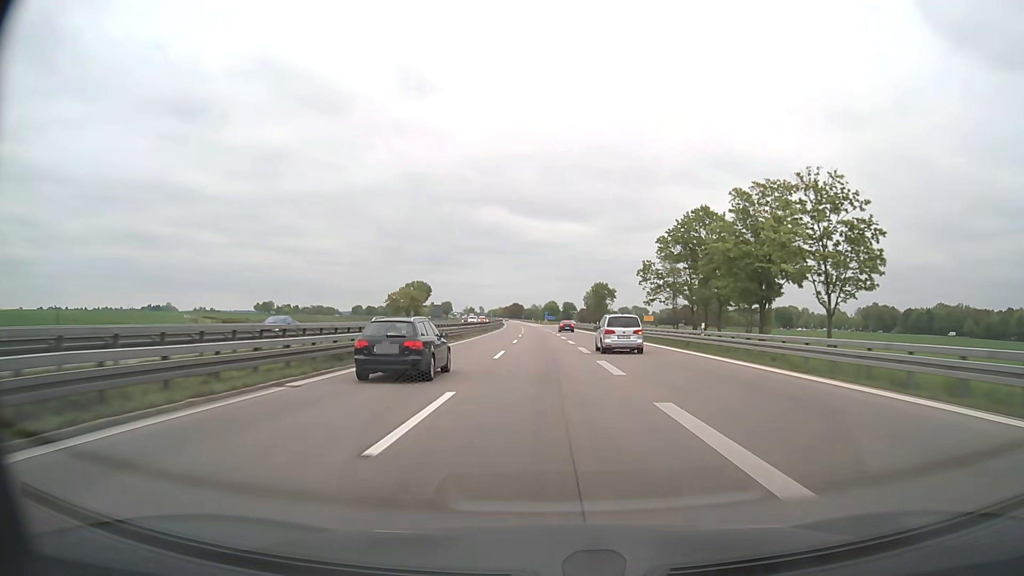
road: motorway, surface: asphalt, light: Day
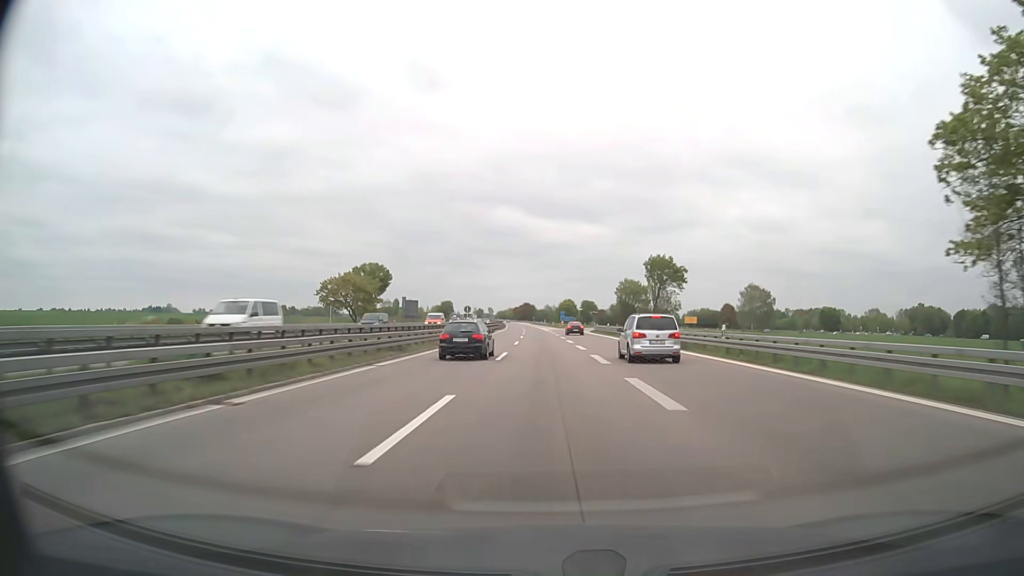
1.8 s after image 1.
(-0.6, +55.1) m; -1°
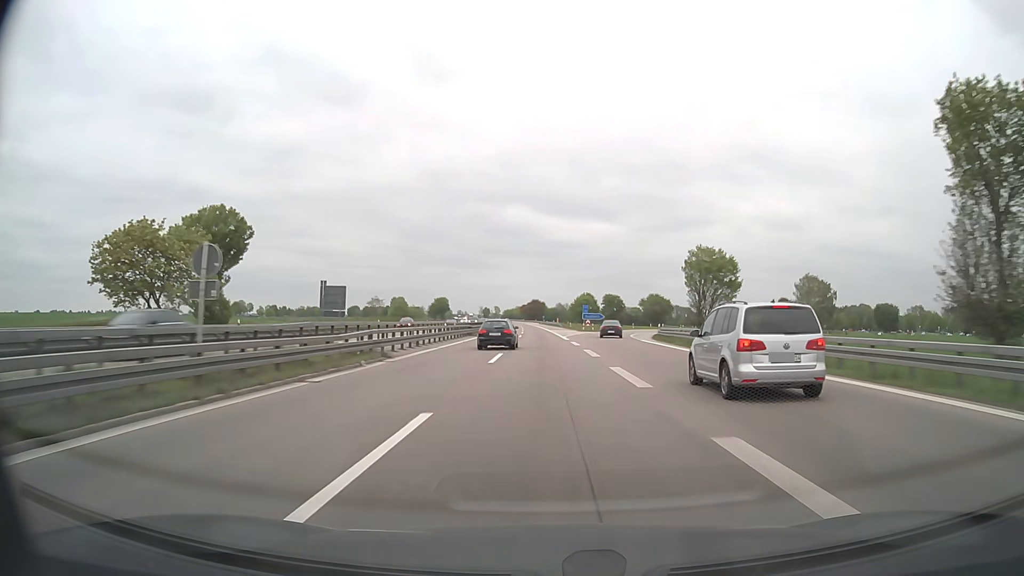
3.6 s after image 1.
(-0.6, +56.9) m; -1°
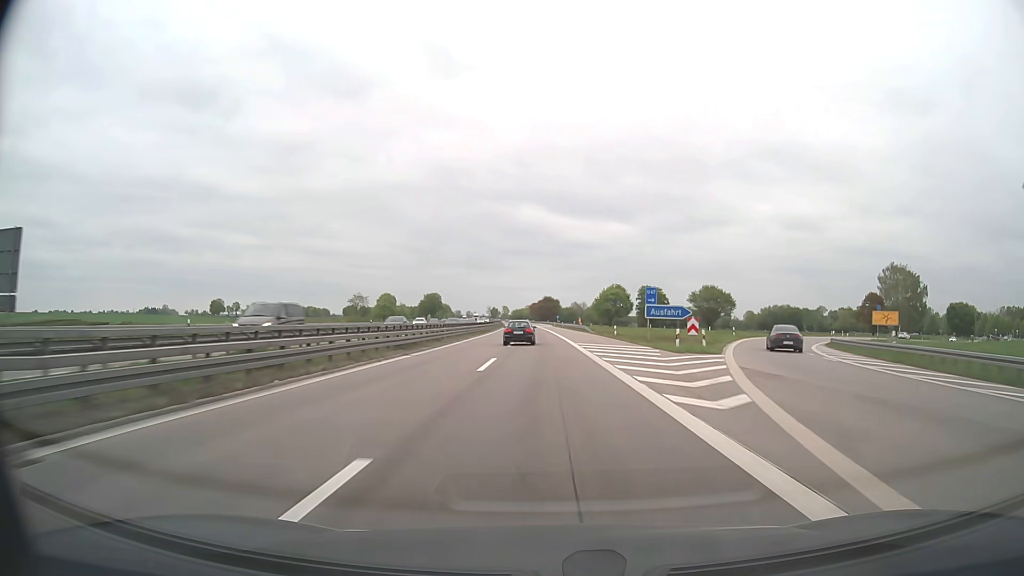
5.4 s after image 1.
(-0.6, +57.9) m; -1°
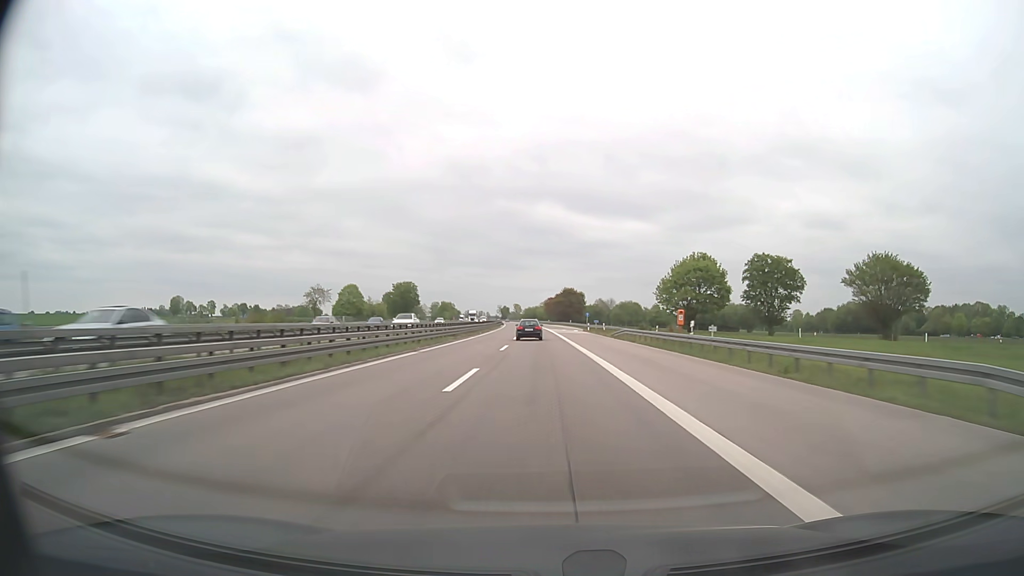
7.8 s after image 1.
(-1.1, +78.1) m; -1°
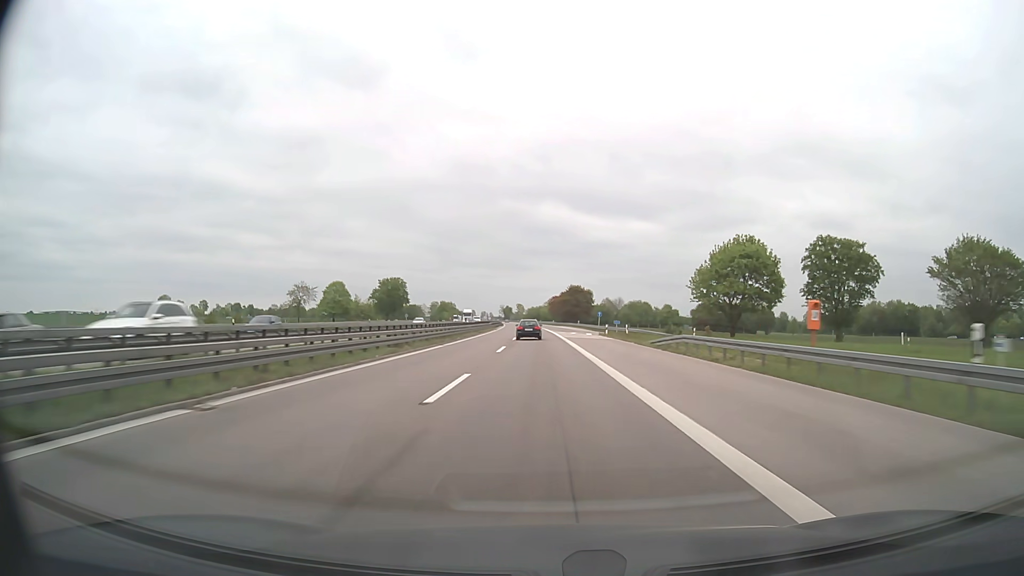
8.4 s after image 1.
(-0.1, +19.6) m; 0°
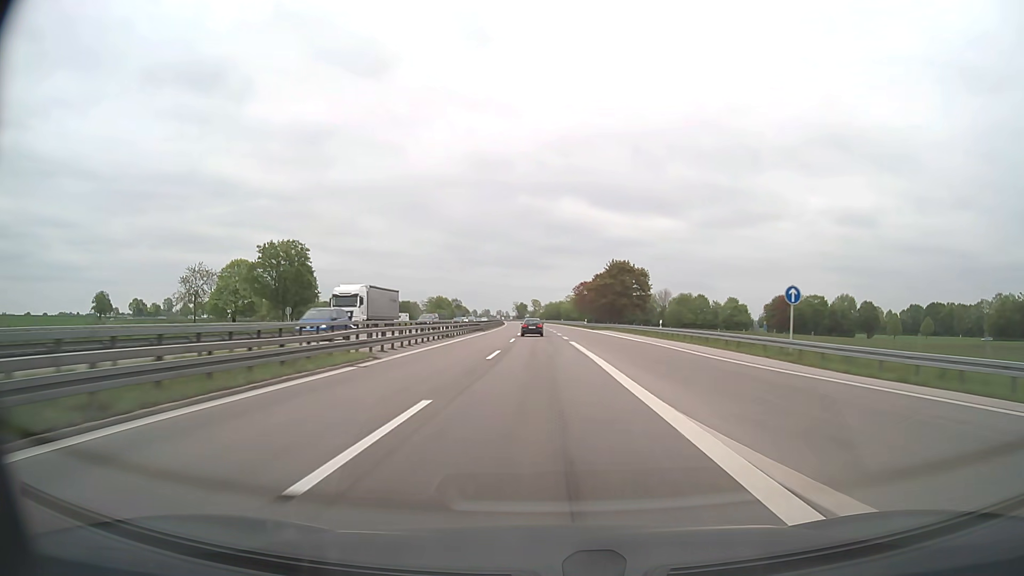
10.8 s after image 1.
(-1.1, +78.8) m; -2°
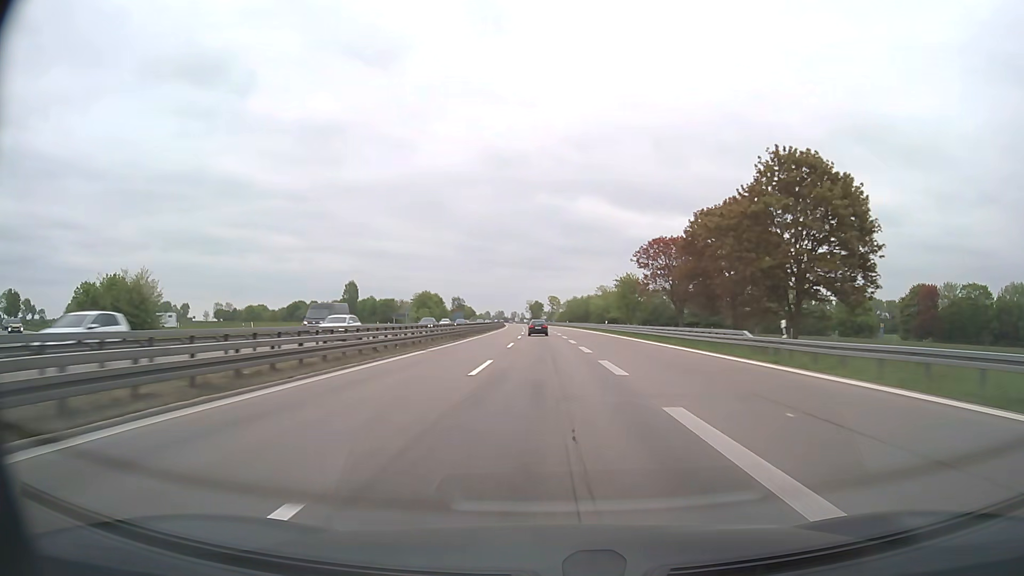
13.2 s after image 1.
(-1.1, +79.1) m; -2°
(0, +10) (0, +20) (0, +30) (0, +40) (0, +50) (-1, +60) (-1, +70) (-1, +80) (-1, +90) (-2, +100) m
